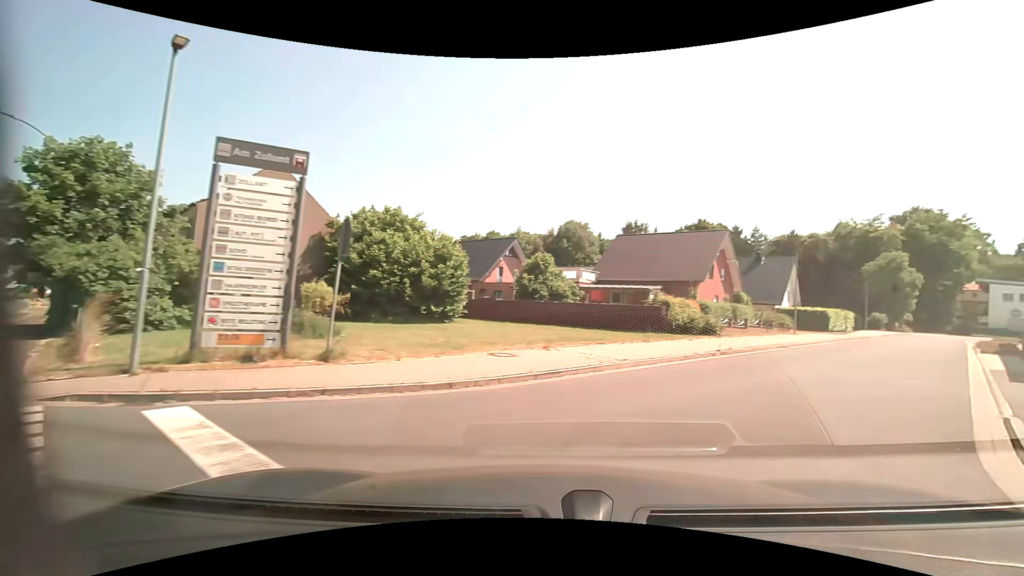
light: Day
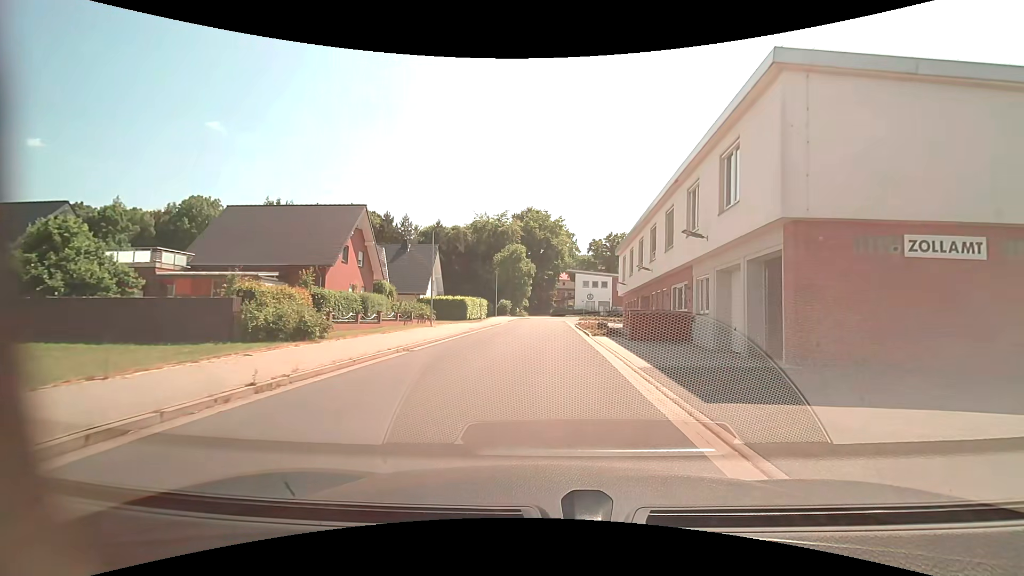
(+4.6, +9.2) m; +40°
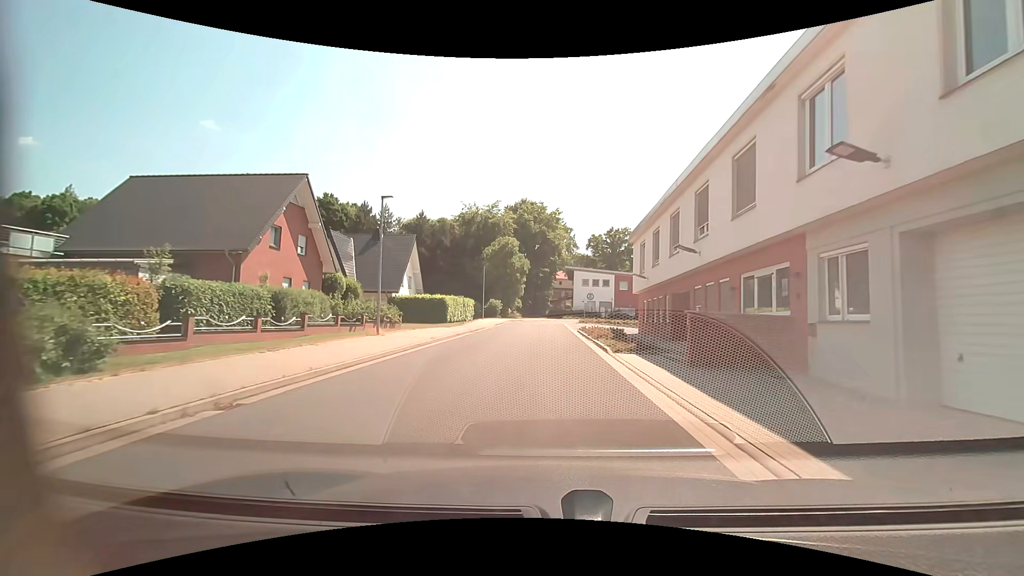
(0.0, +9.2) m; +1°
